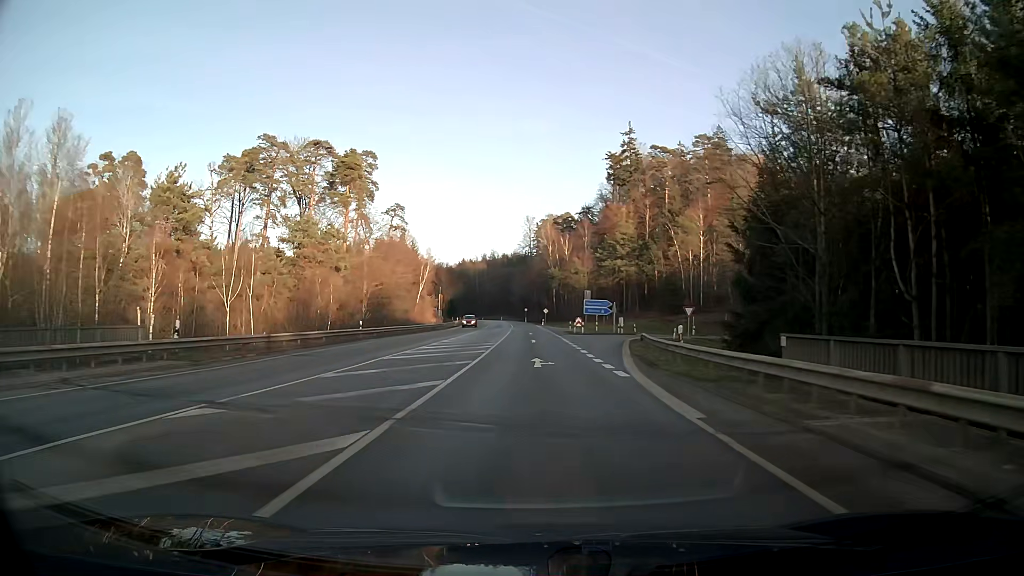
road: secondary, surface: asphalt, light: Day
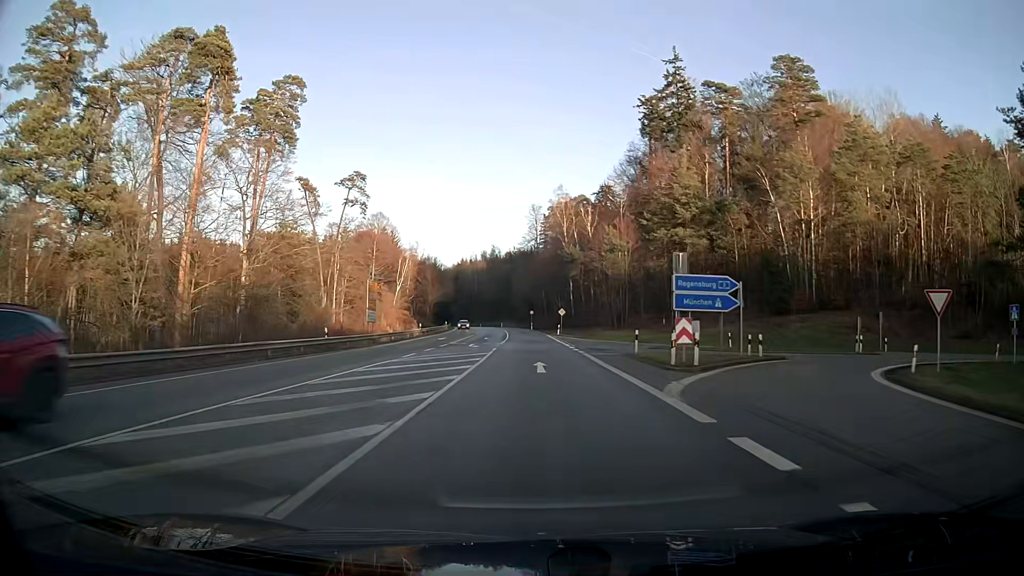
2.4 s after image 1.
(-0.2, +41.2) m; 0°
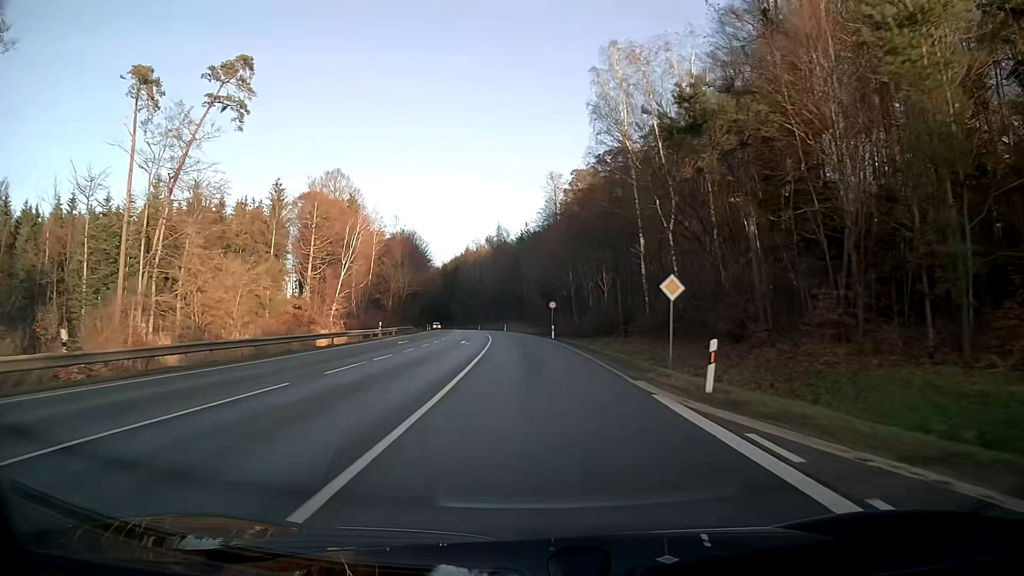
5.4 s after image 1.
(-0.6, +54.4) m; -2°
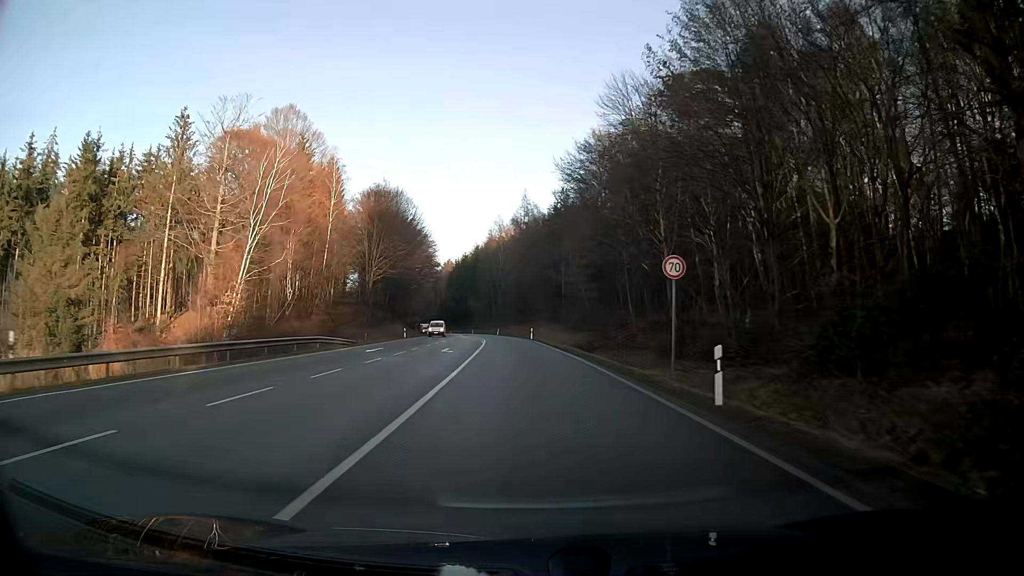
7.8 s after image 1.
(-1.0, +42.6) m; -3°
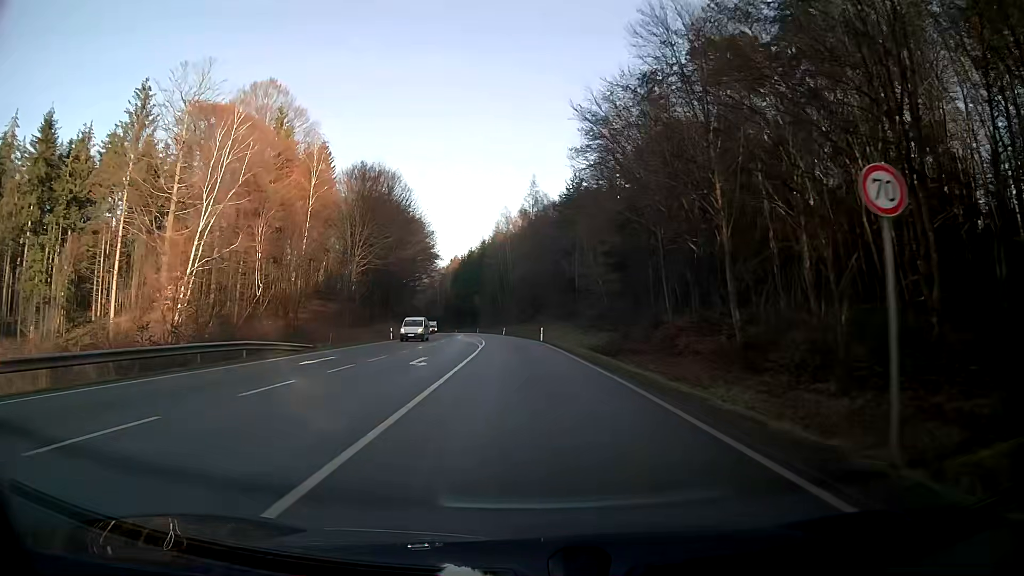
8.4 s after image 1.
(-0.1, +10.6) m; -1°
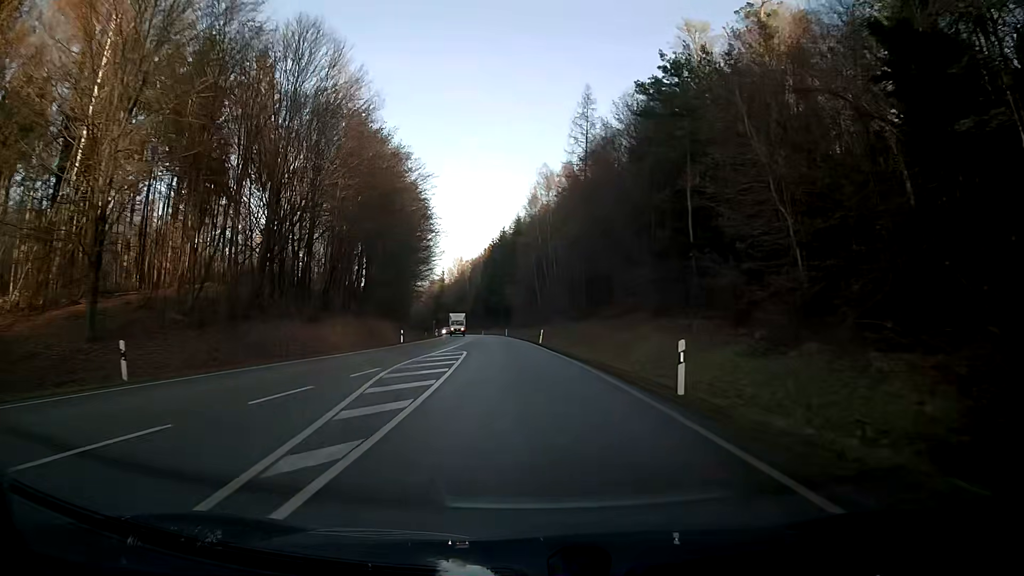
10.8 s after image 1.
(-1.4, +42.6) m; -4°
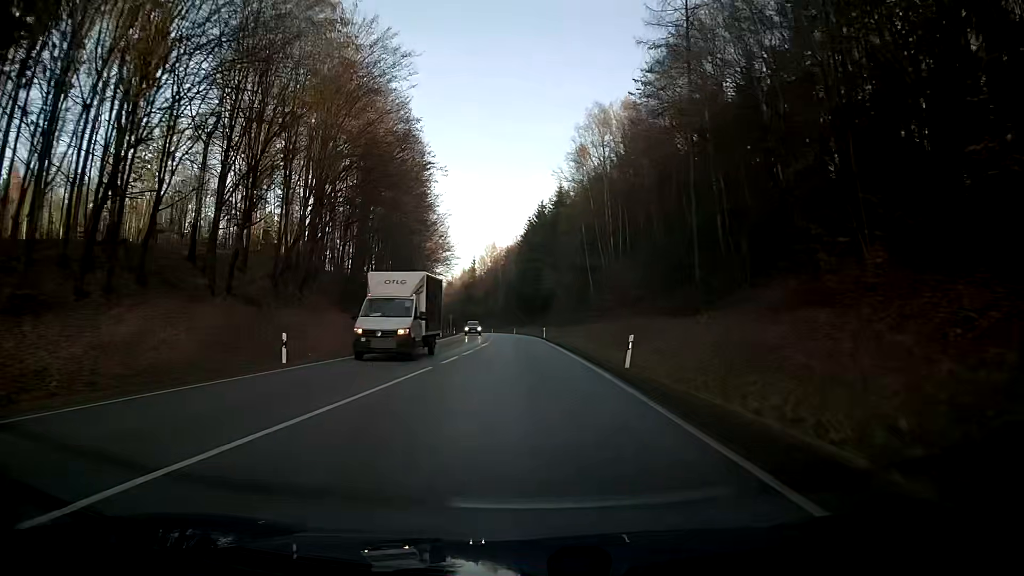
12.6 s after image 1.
(-0.8, +32.2) m; -3°
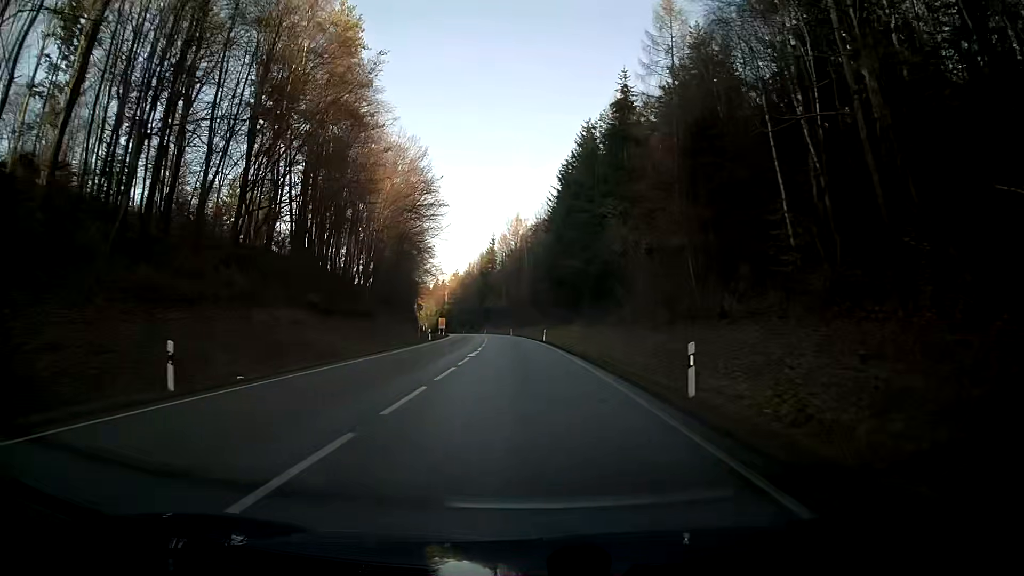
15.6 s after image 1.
(-1.7, +54.0) m; -3°
